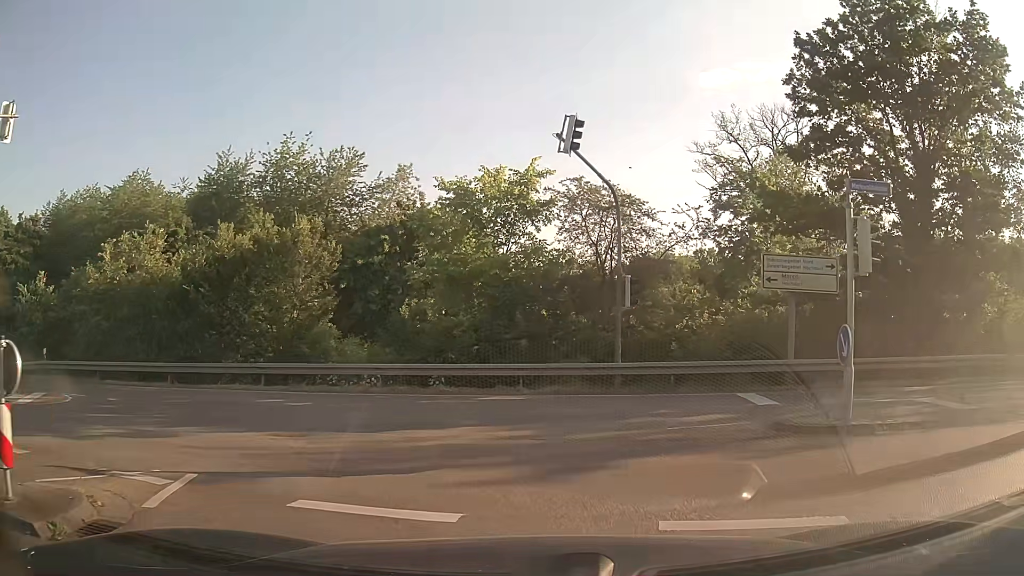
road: secondary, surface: asphalt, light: Day
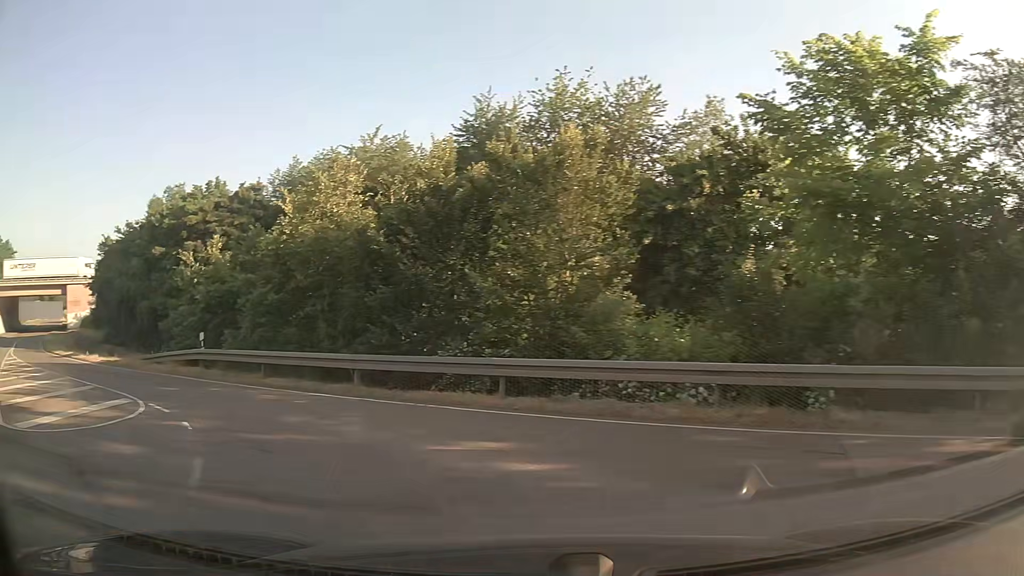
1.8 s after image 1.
(-1.6, +9.3) m; -27°
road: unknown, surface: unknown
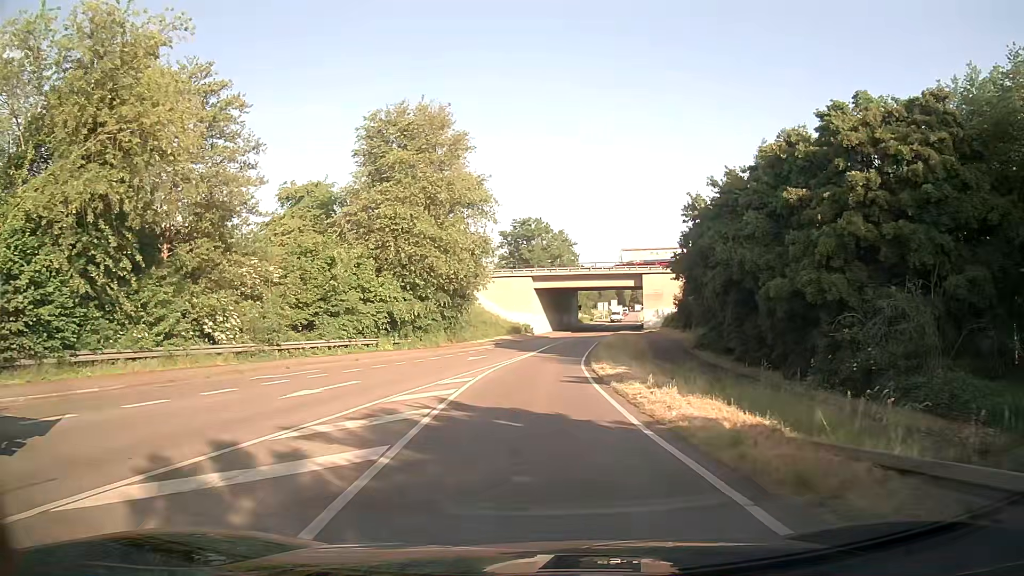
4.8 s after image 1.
(-11.9, +18.9) m; -50°
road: secondary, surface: asphalt
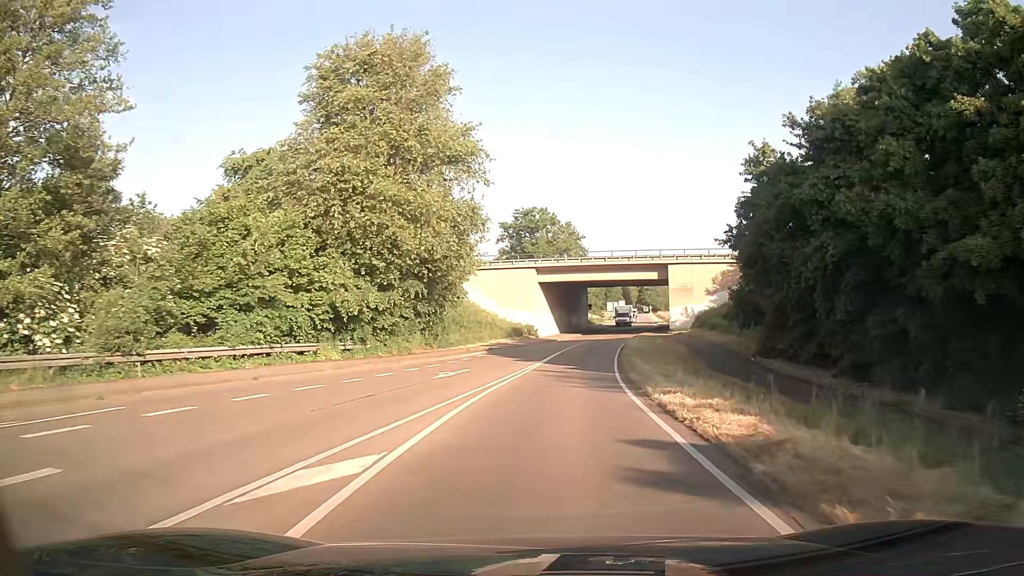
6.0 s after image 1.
(-0.1, +13.2) m; 0°
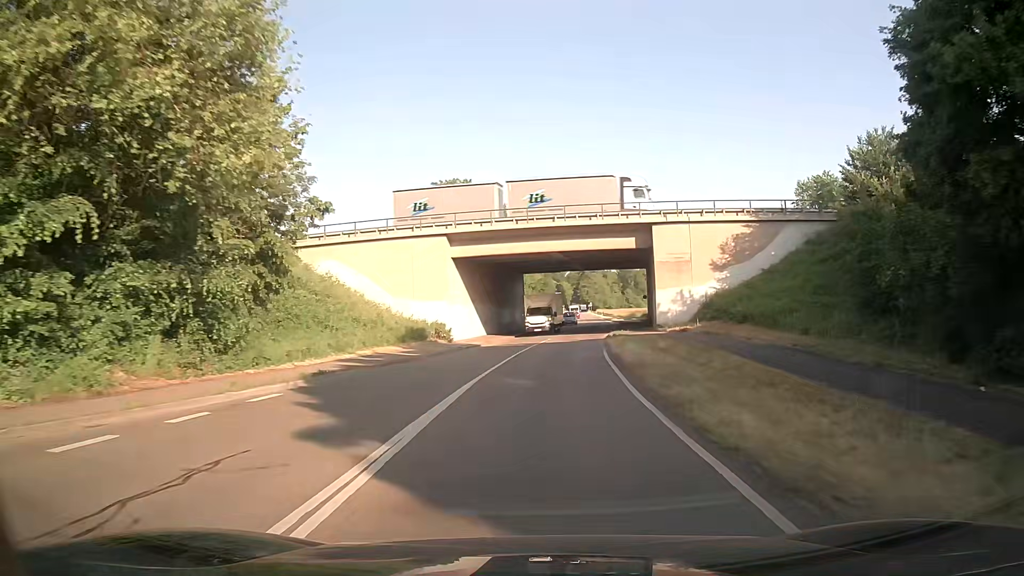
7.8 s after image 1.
(+1.0, +23.9) m; +6°
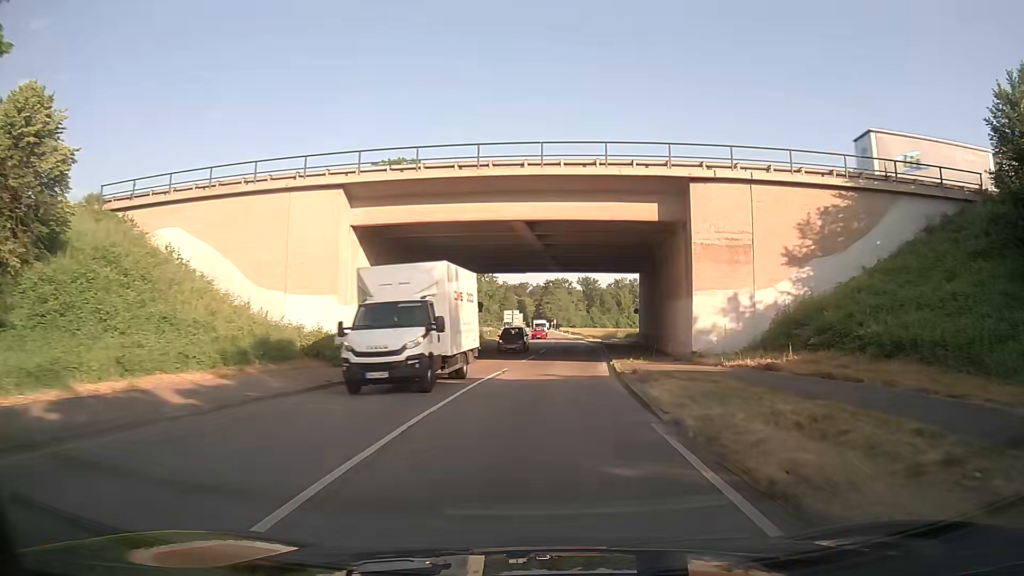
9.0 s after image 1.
(+0.4, +18.1) m; +3°
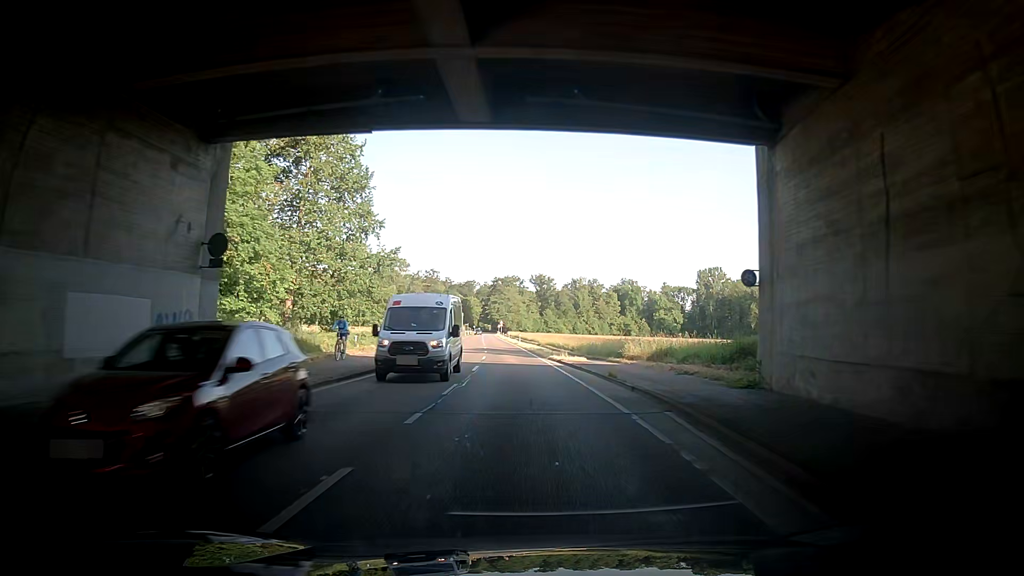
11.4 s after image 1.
(+2.7, +39.1) m; +7°
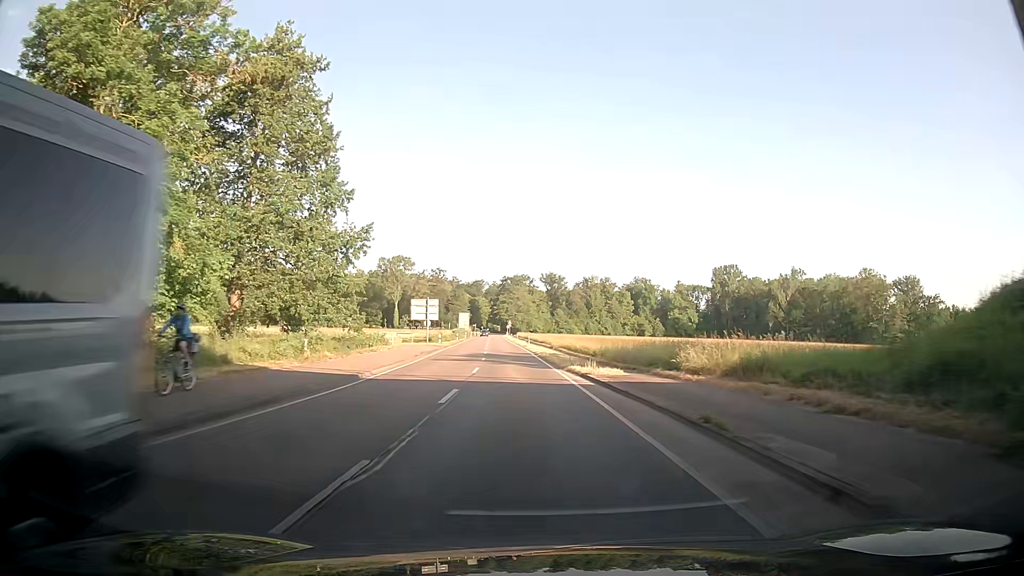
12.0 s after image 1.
(-0.2, +10.3) m; -3°
(0, +10) (0, +20) (-1, +30) (-1, +40) (-2, +50) (-3, +60) (-4, +70) (-4, +80) (-5, +90) (-6, +100) m
